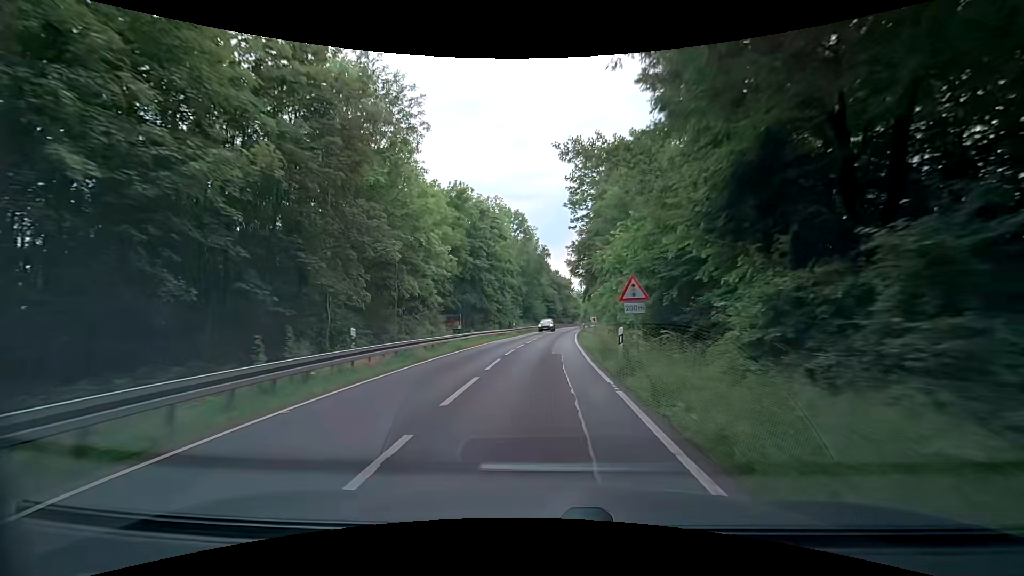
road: secondary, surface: asphalt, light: Day
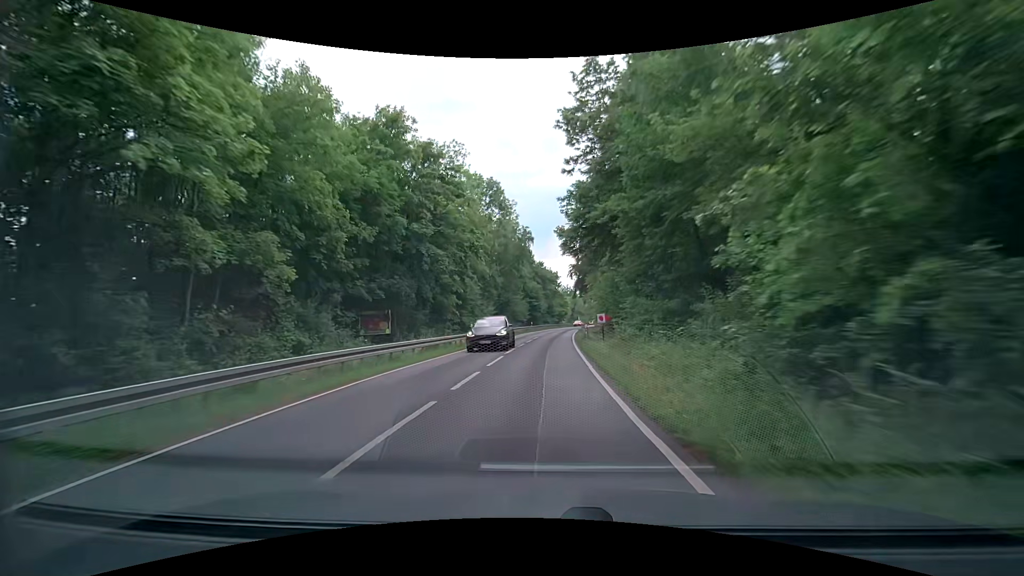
(+0.6, +21.4) m; +2°
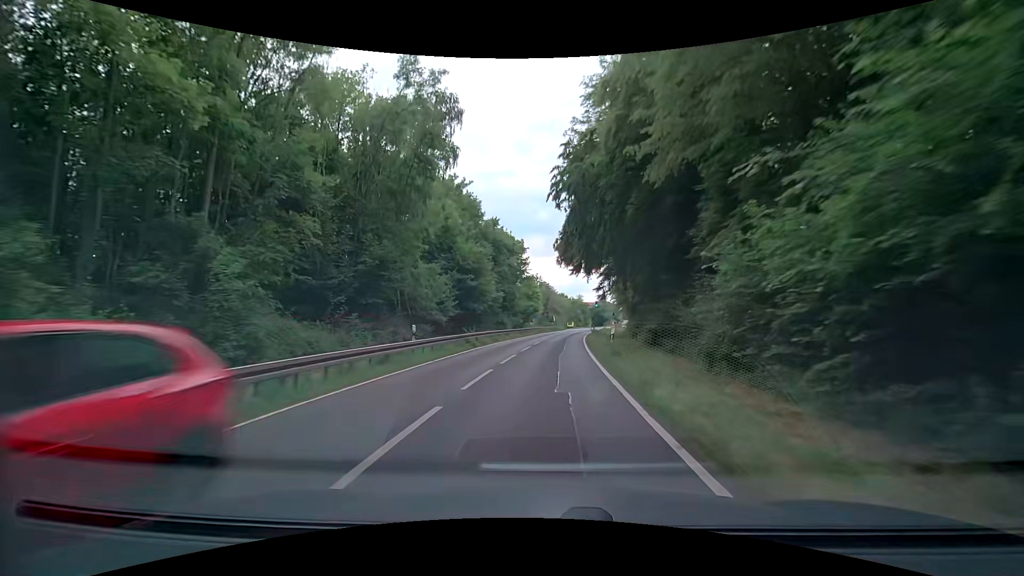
(+2.3, +53.7) m; +4°
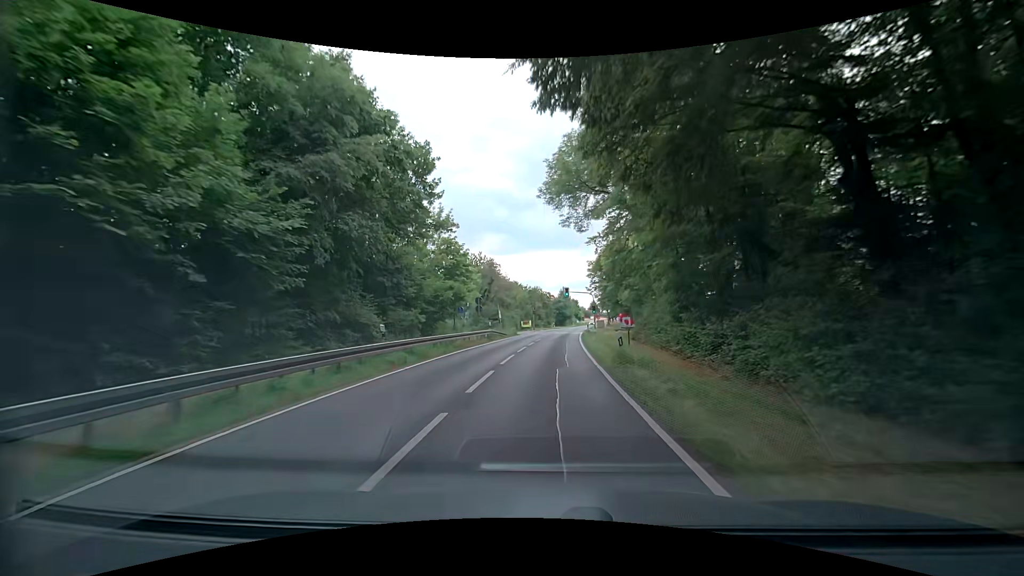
(+2.2, +43.2) m; +5°
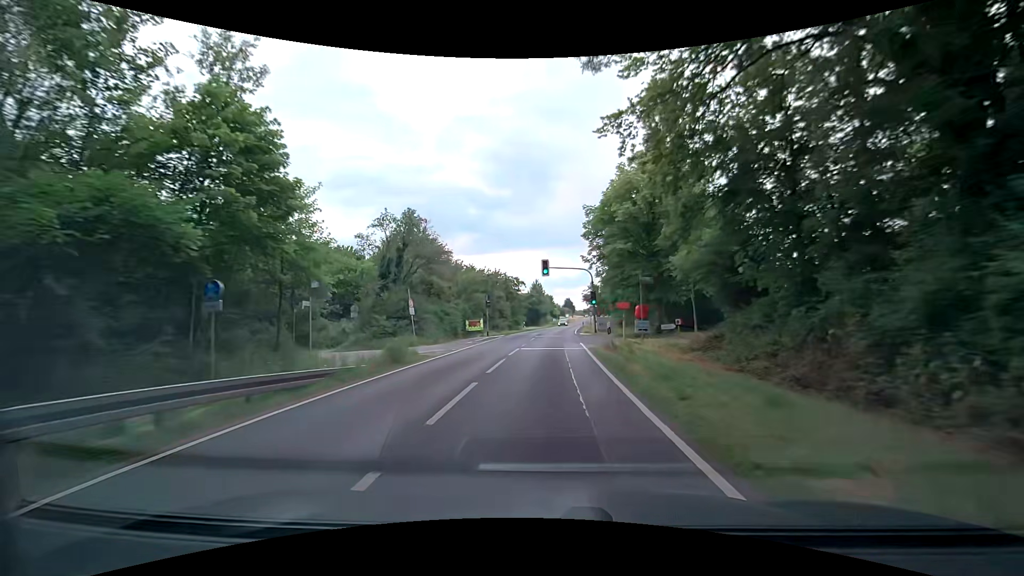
(+1.1, +32.7) m; +3°
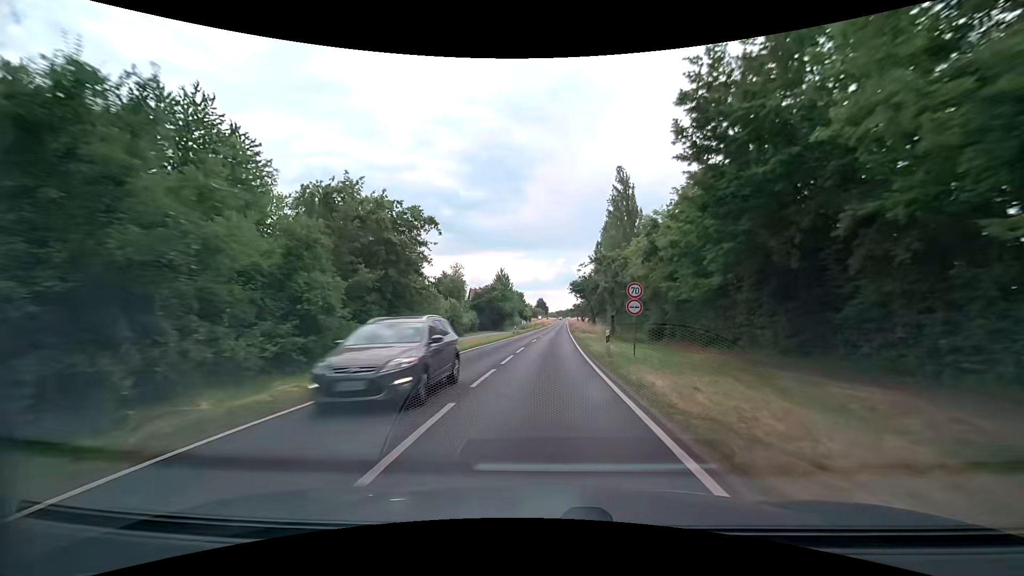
(+1.7, +44.1) m; +4°
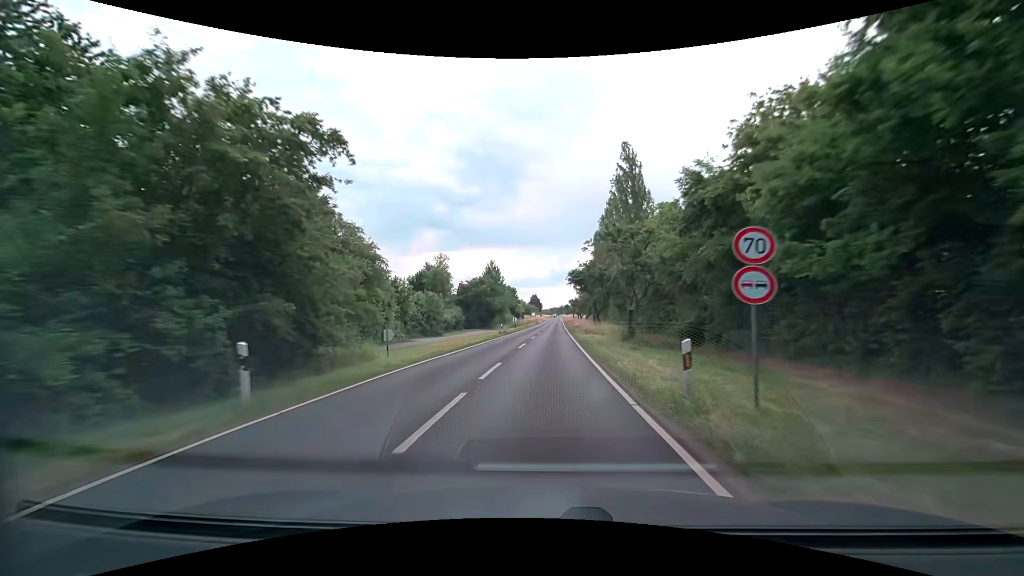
(0.0, +11.1) m; 0°
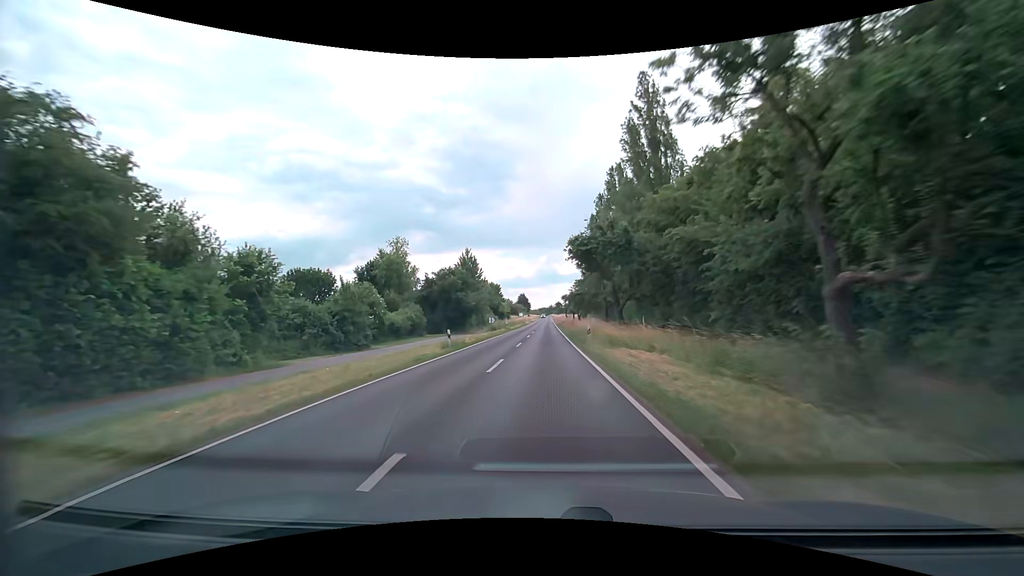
(+0.5, +22.4) m; +2°
(0, +10) (0, +20) (0, +30) (0, +40) (0, +50) (0, +60) (0, +70) (+1, +80) (+1, +90) (+1, +100) m
